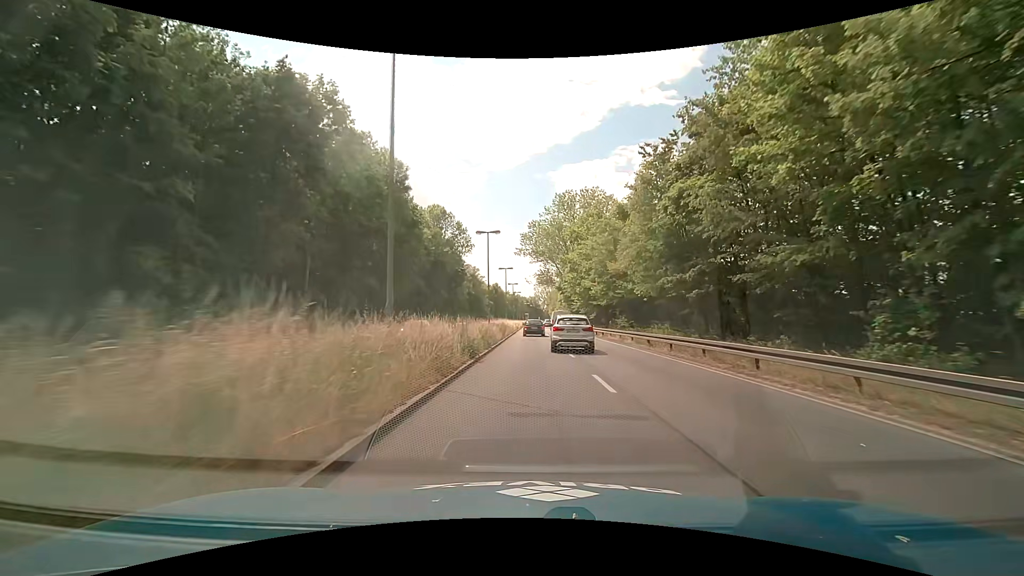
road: primary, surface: asphalt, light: Day
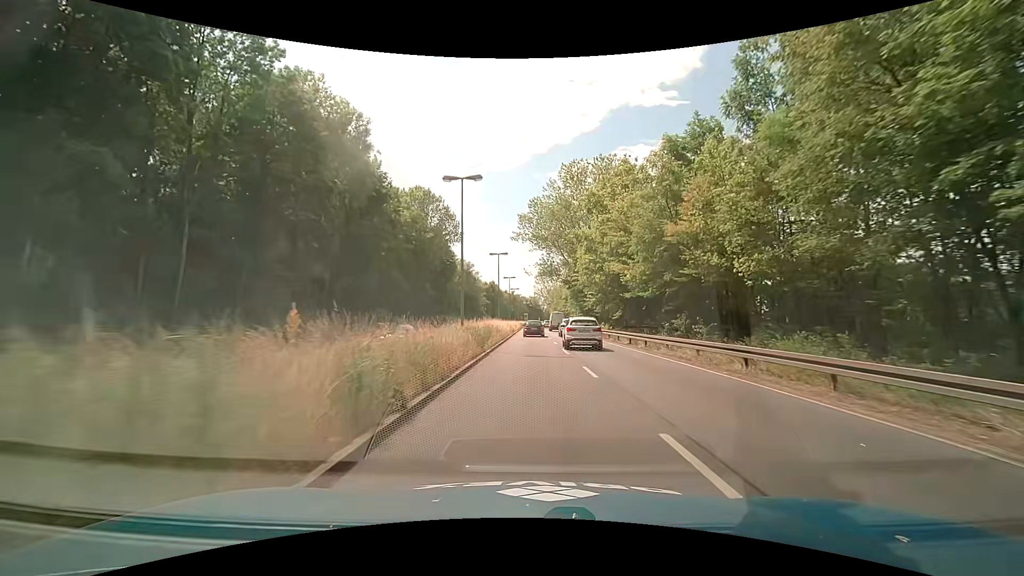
(-0.1, +15.3) m; 0°
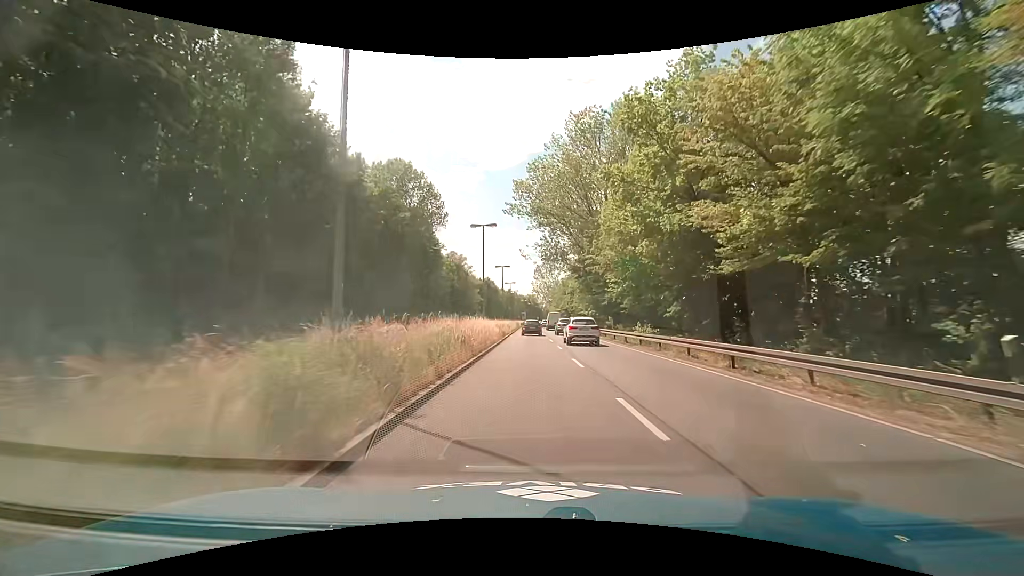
(-0.1, +15.4) m; 0°
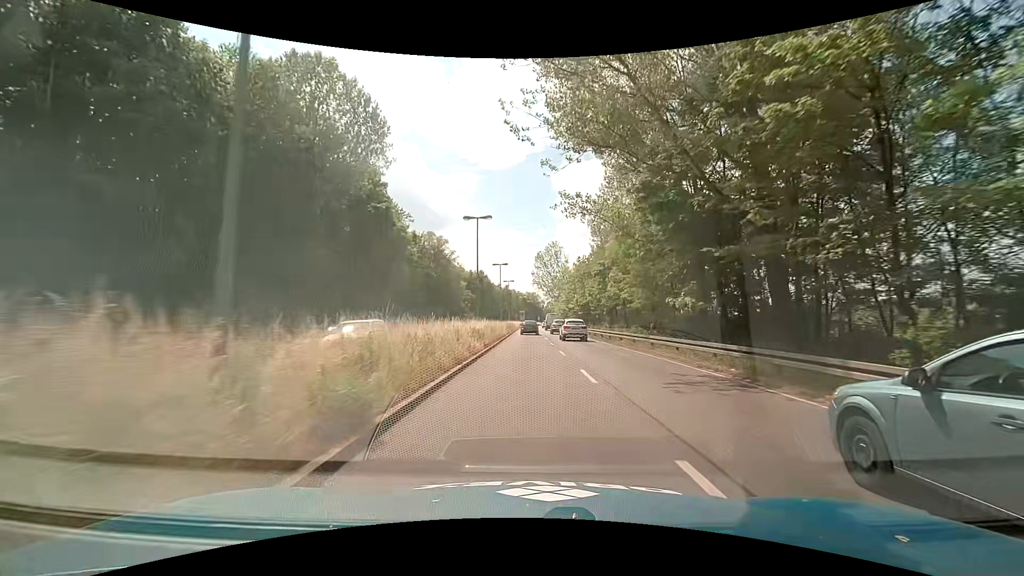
(0.0, +31.0) m; 0°
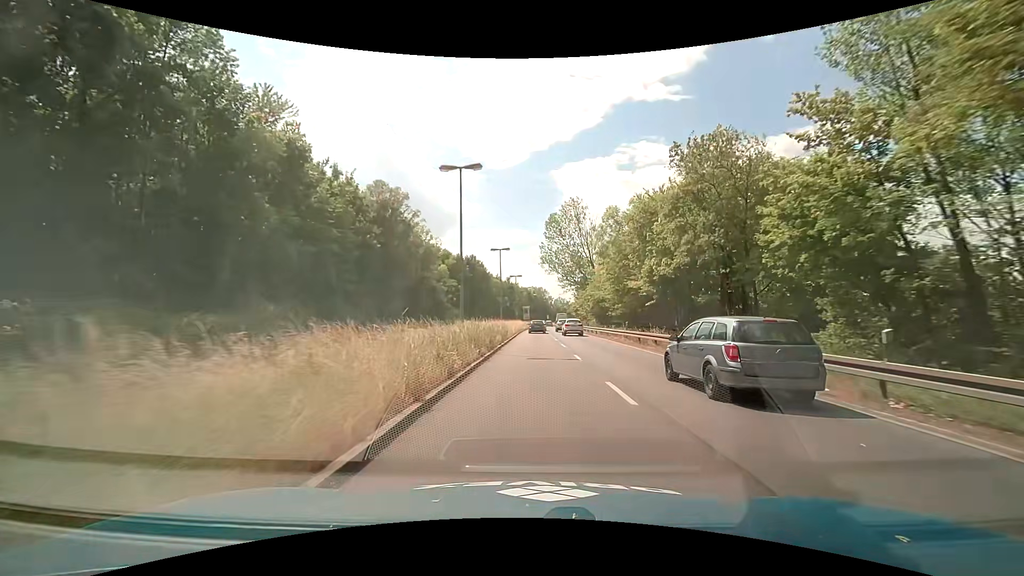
(-0.2, +39.1) m; 0°
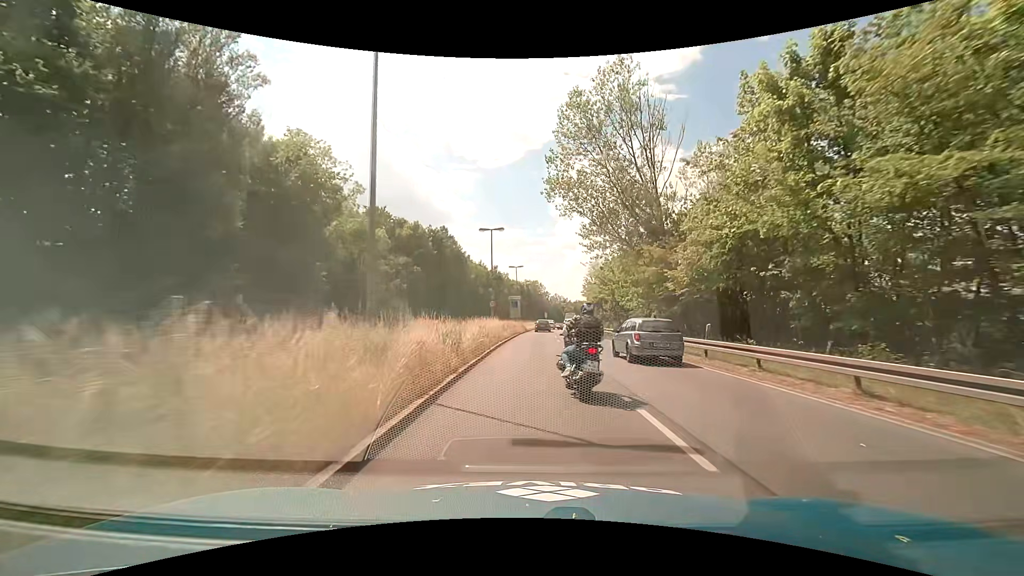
(+0.1, +39.7) m; 0°
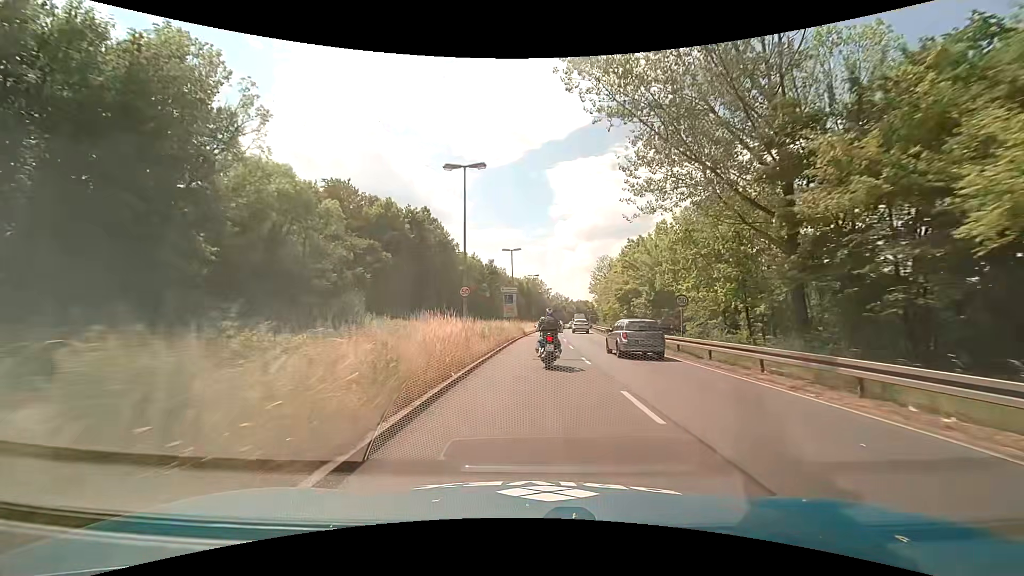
(0.0, +16.0) m; 0°
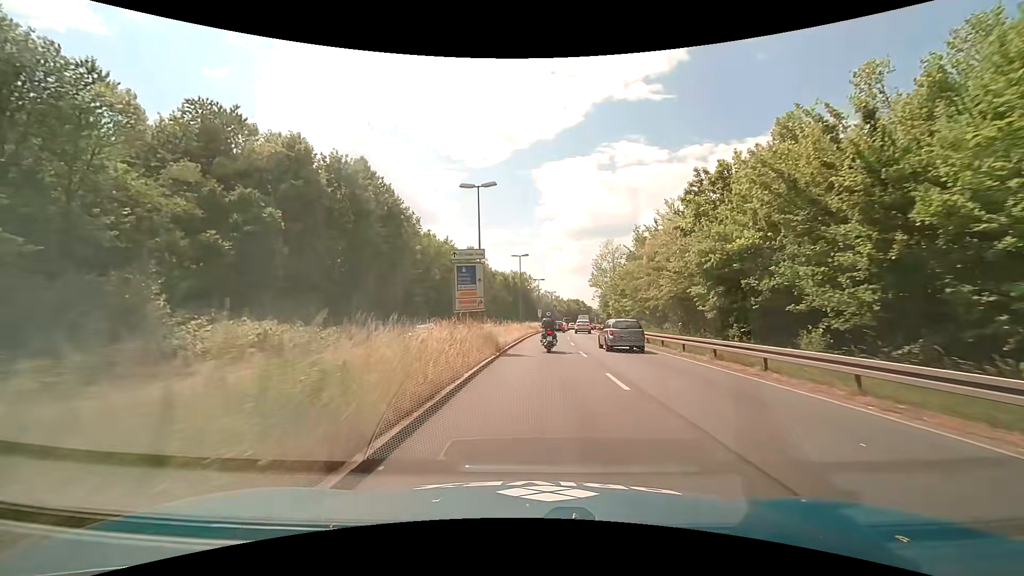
(+0.2, +23.9) m; +2°
(0, +10) (0, +20) (0, +30) (+1, +40) (+1, +50) (+2, +60) (+3, +70) (+4, +80) (+5, +90) (+6, +100) m
